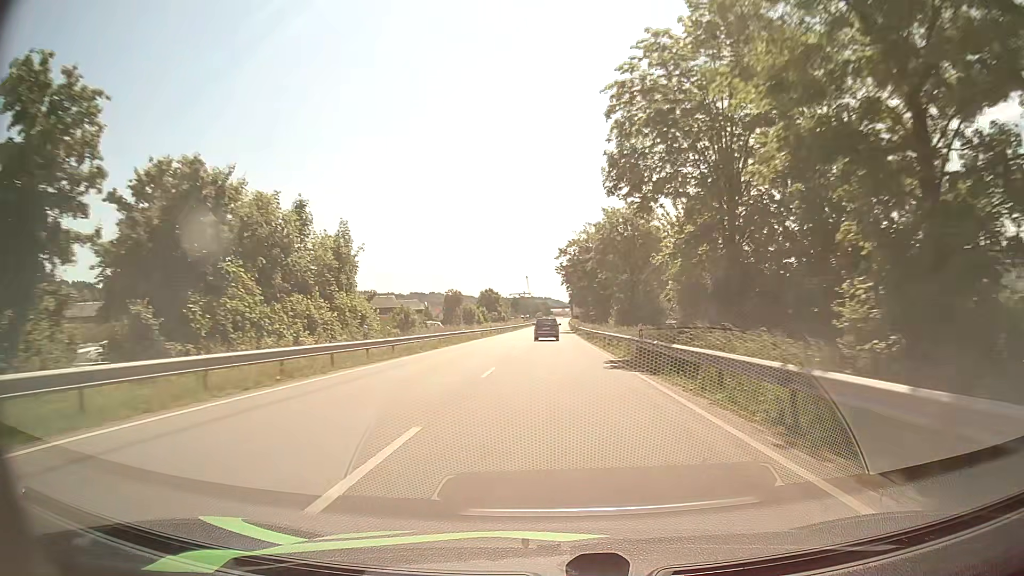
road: primary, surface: asphalt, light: Day
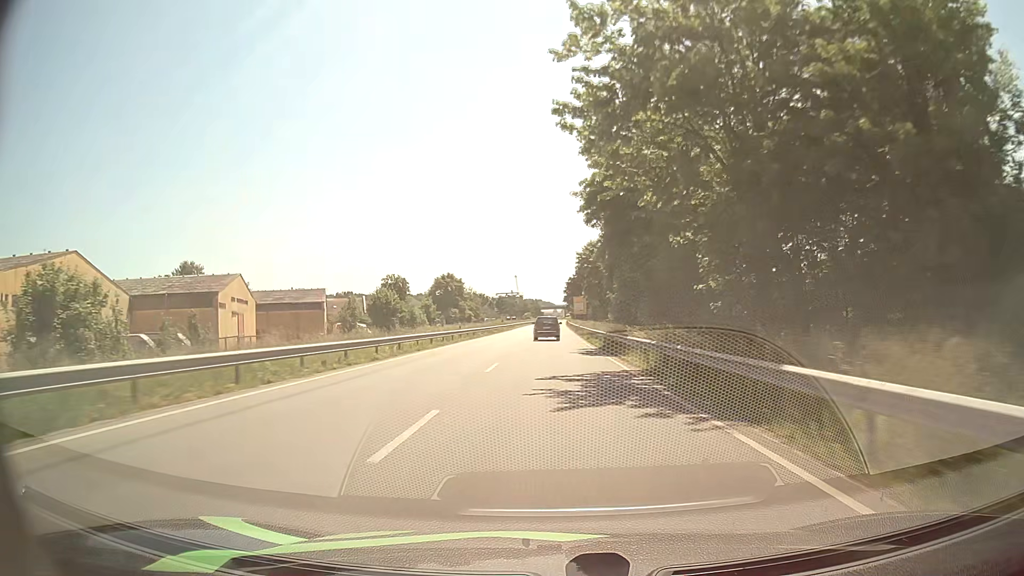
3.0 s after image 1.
(+0.2, +70.5) m; +1°
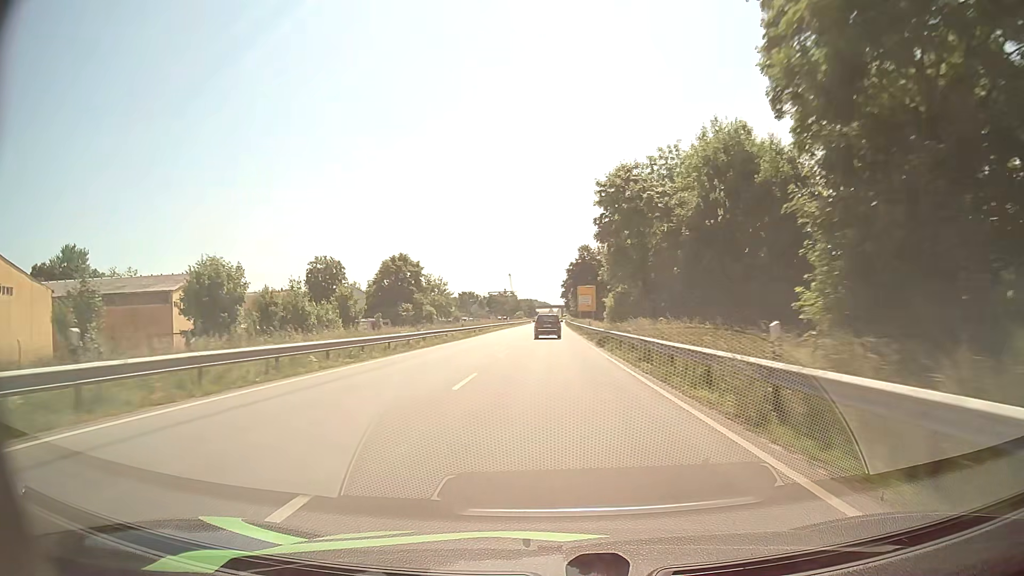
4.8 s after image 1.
(+0.2, +41.4) m; 0°
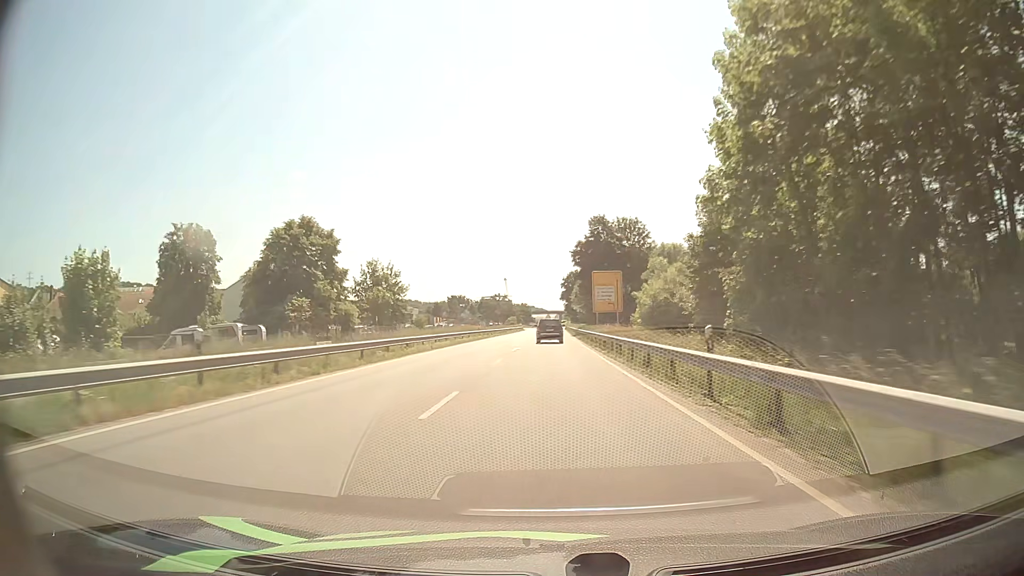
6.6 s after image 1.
(+0.1, +40.1) m; 0°
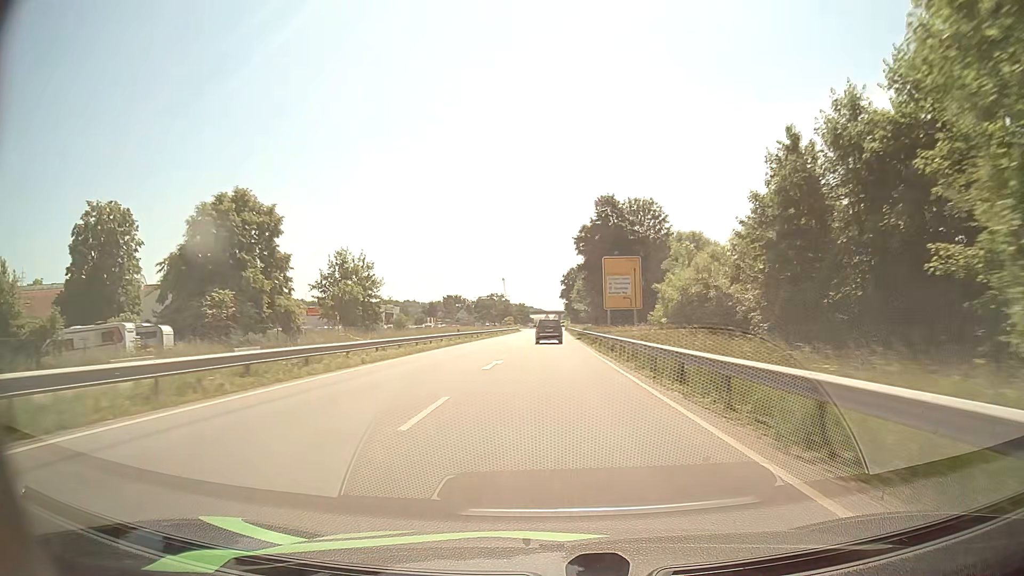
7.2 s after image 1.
(0.0, +13.7) m; 0°
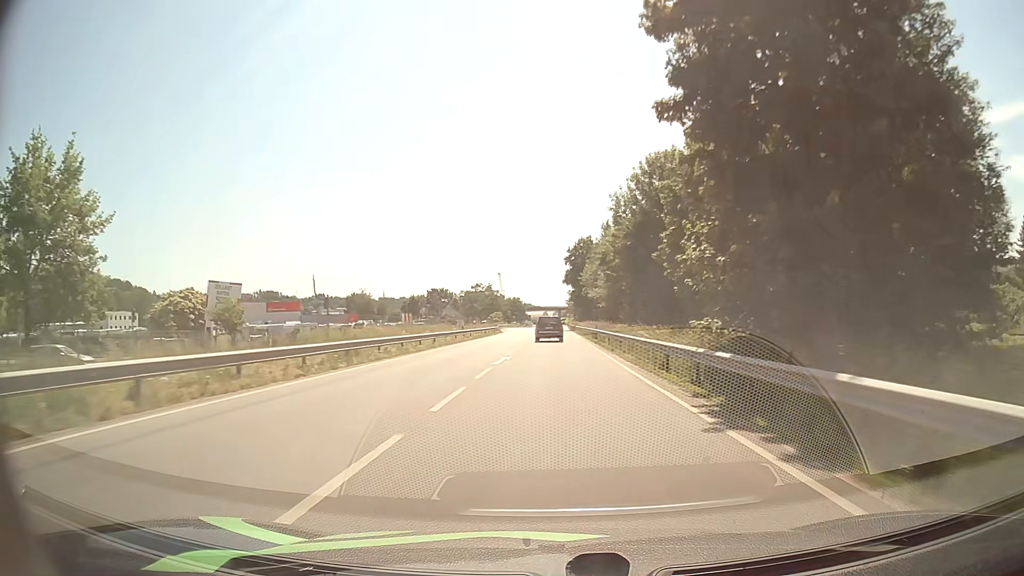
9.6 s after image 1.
(+0.1, +52.7) m; 0°
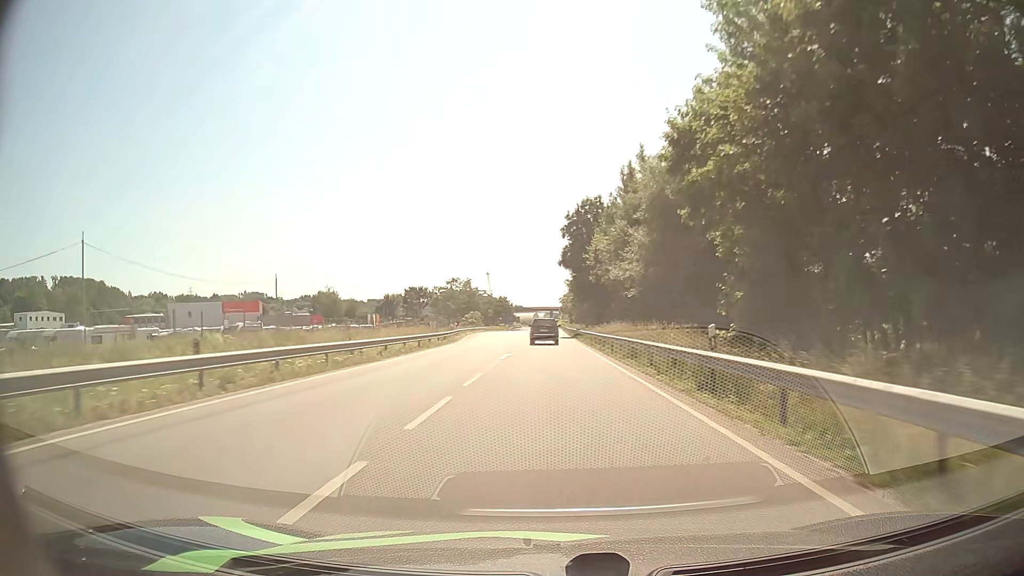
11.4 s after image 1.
(+0.2, +37.7) m; +1°
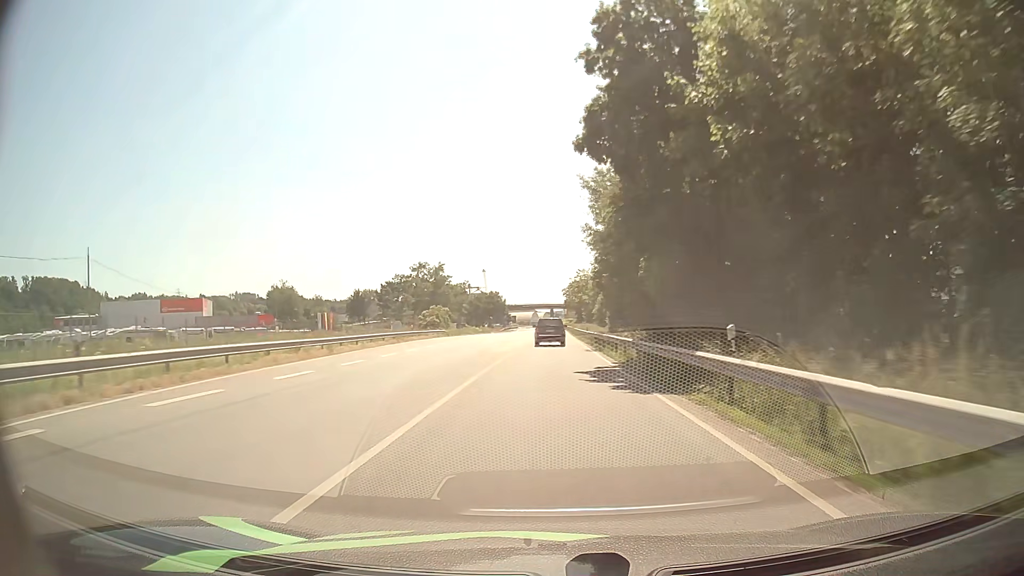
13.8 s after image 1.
(0.0, +50.0) m; 0°
(0, +10) (0, +20) (0, +30) (0, +40) (0, +50) (0, +60) (0, +70) (0, +80) (+1, +90) (+1, +100) m
